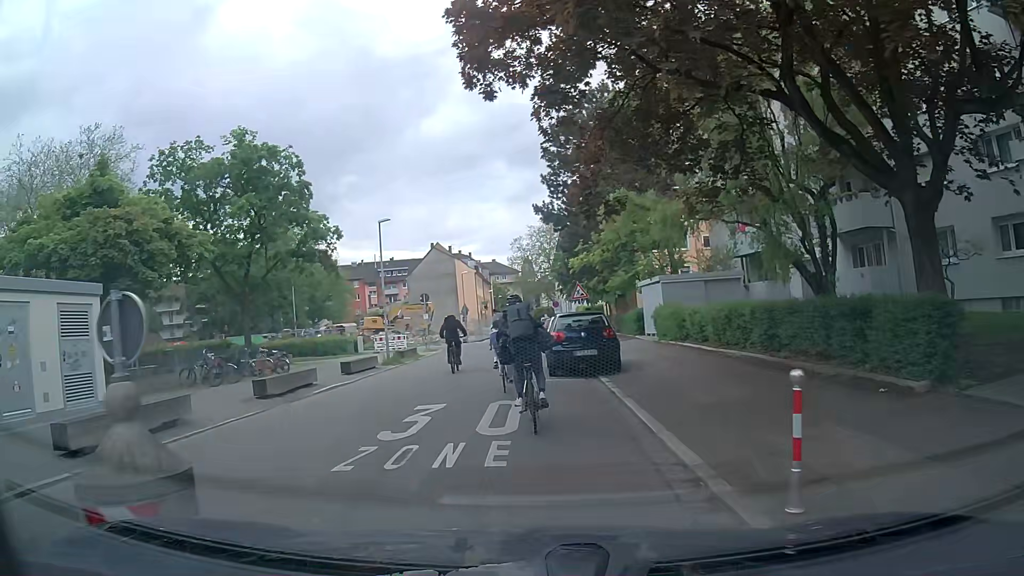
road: residential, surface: asphalt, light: Day
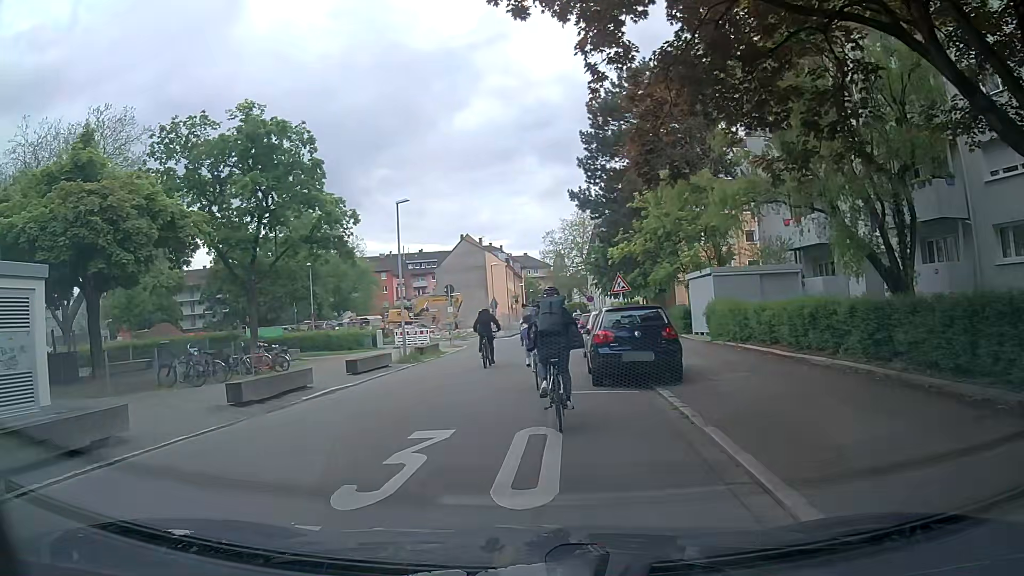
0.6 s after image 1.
(-0.1, +3.3) m; -3°
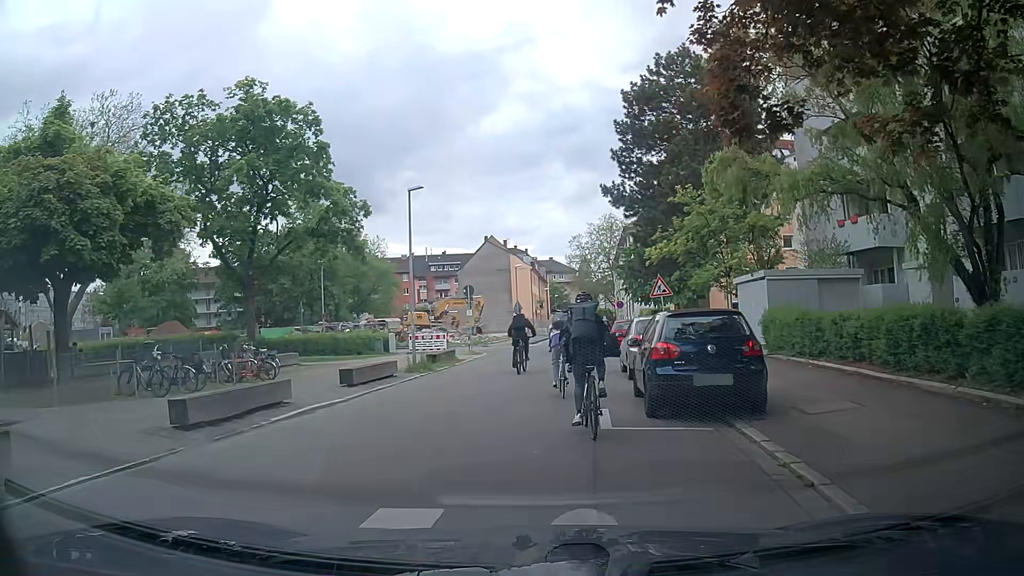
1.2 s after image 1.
(-0.1, +3.4) m; -2°
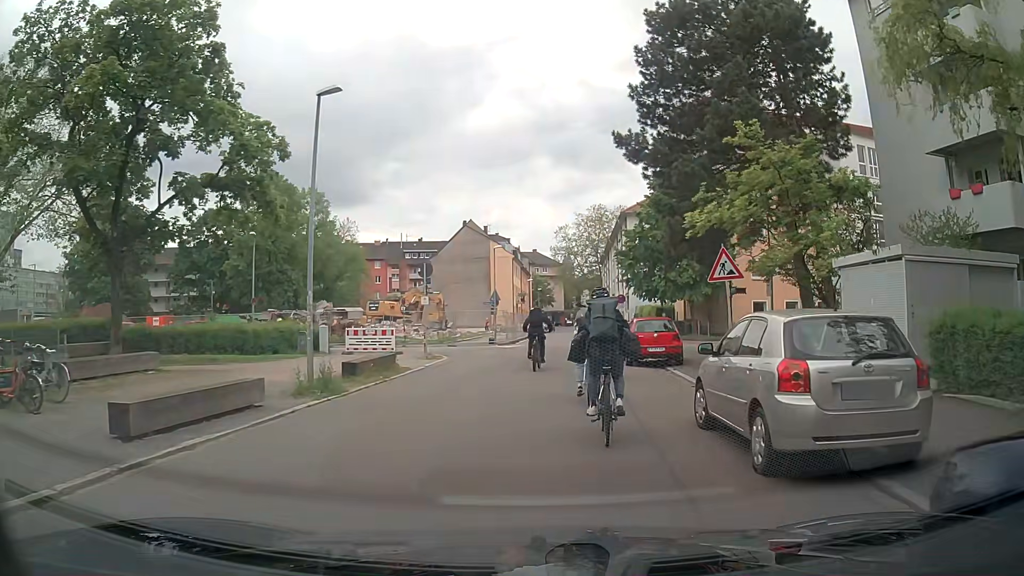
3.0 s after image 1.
(+0.1, +9.9) m; +3°
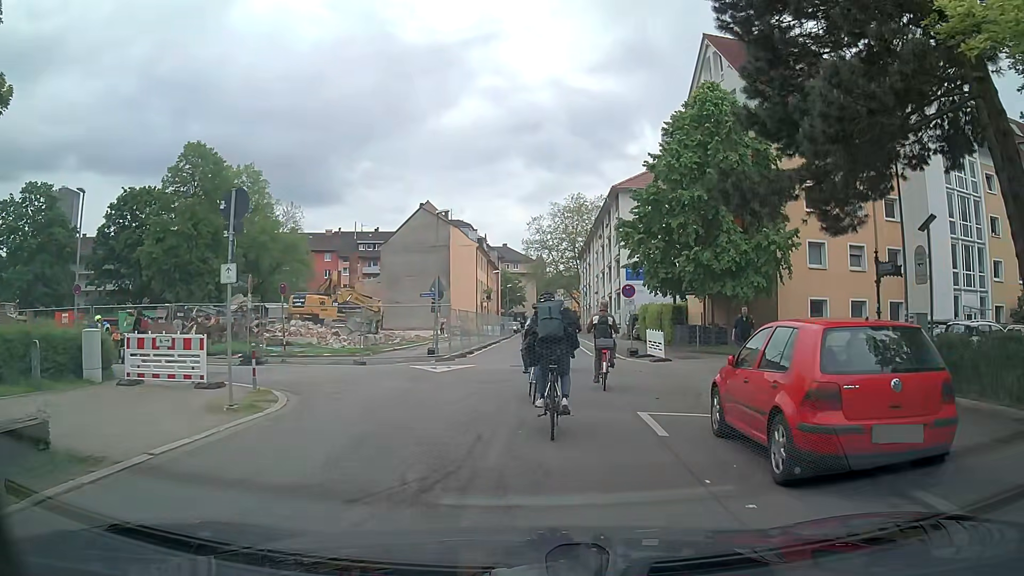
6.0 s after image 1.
(+0.2, +14.7) m; +2°
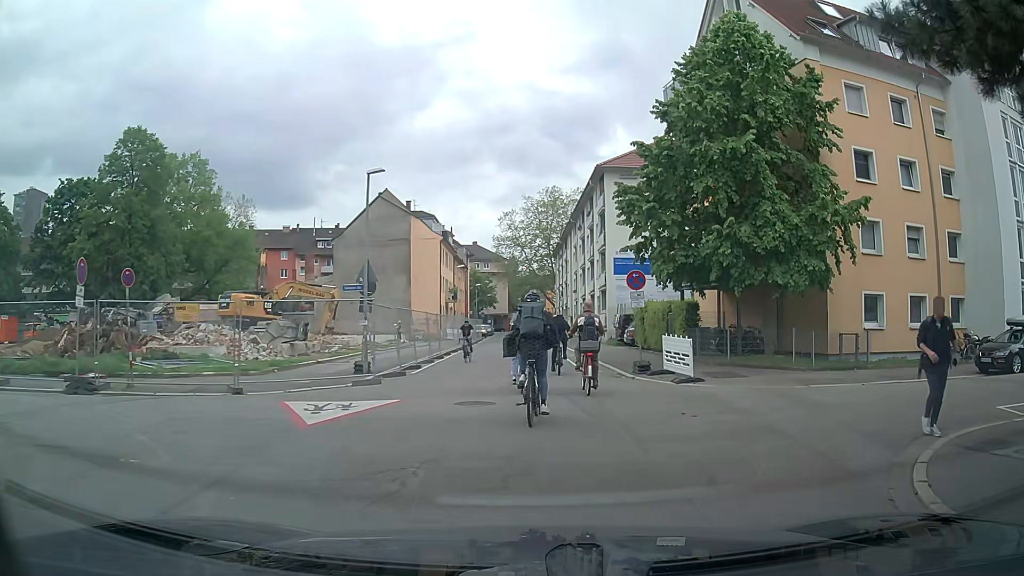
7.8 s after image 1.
(0.0, +8.3) m; +1°
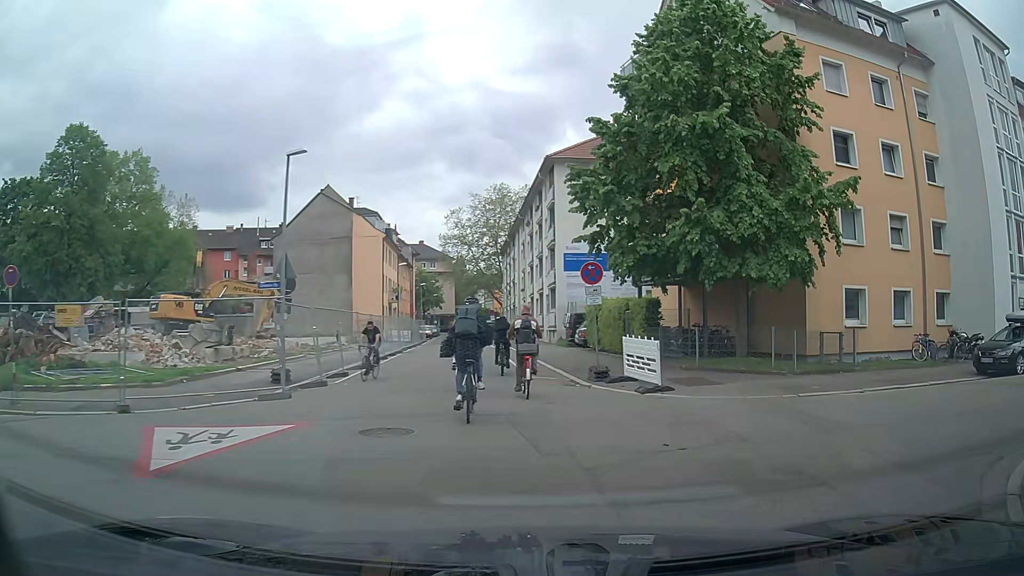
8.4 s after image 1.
(+0.1, +2.7) m; +5°
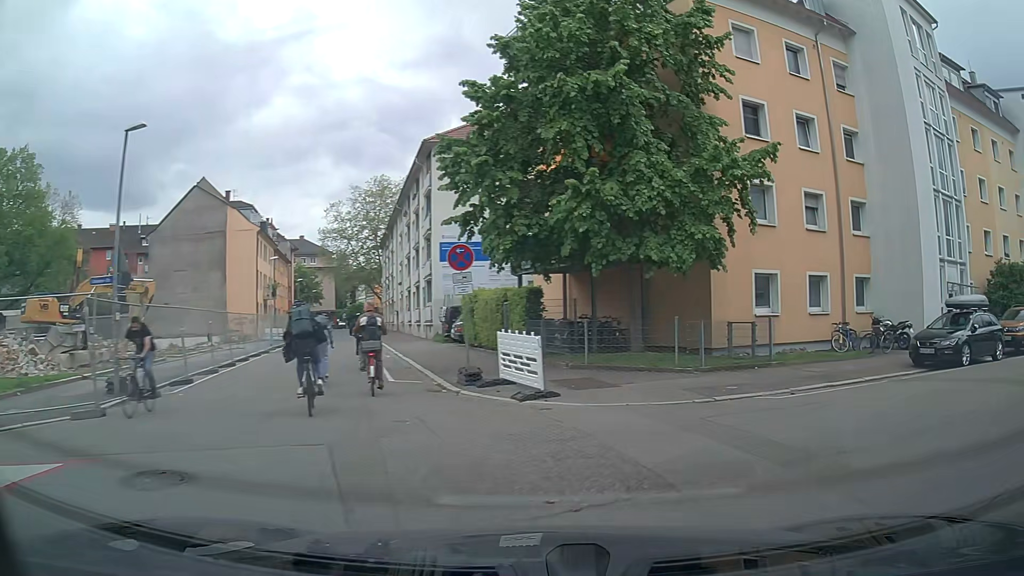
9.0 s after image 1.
(+0.3, +2.6) m; +10°
